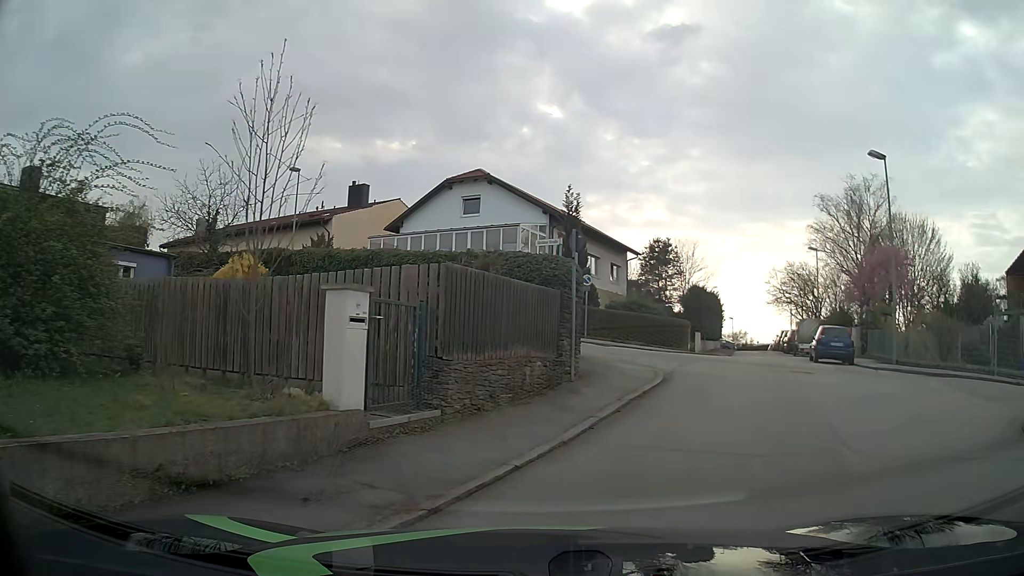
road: residential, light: Day
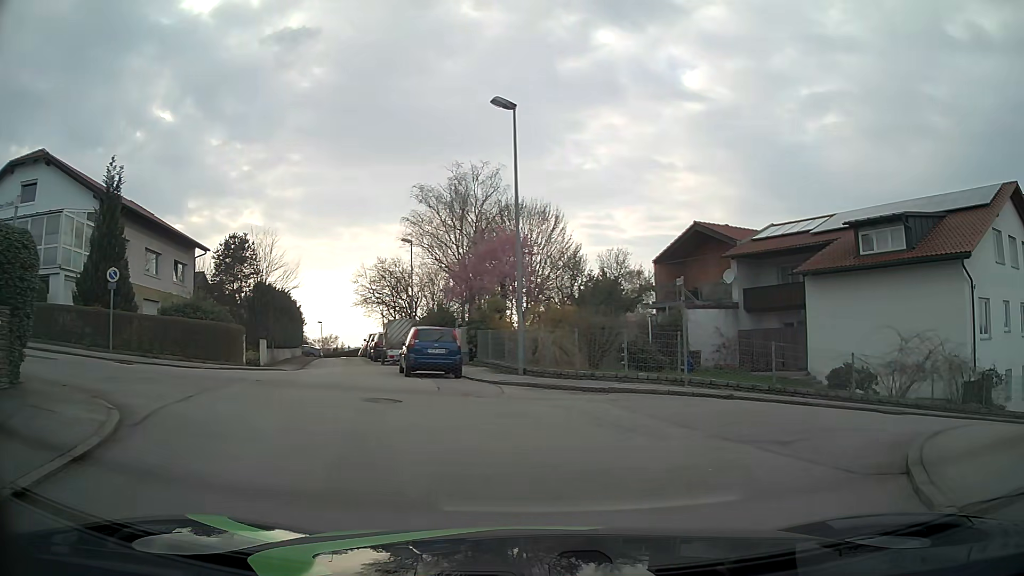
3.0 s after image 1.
(+2.0, +6.6) m; +36°
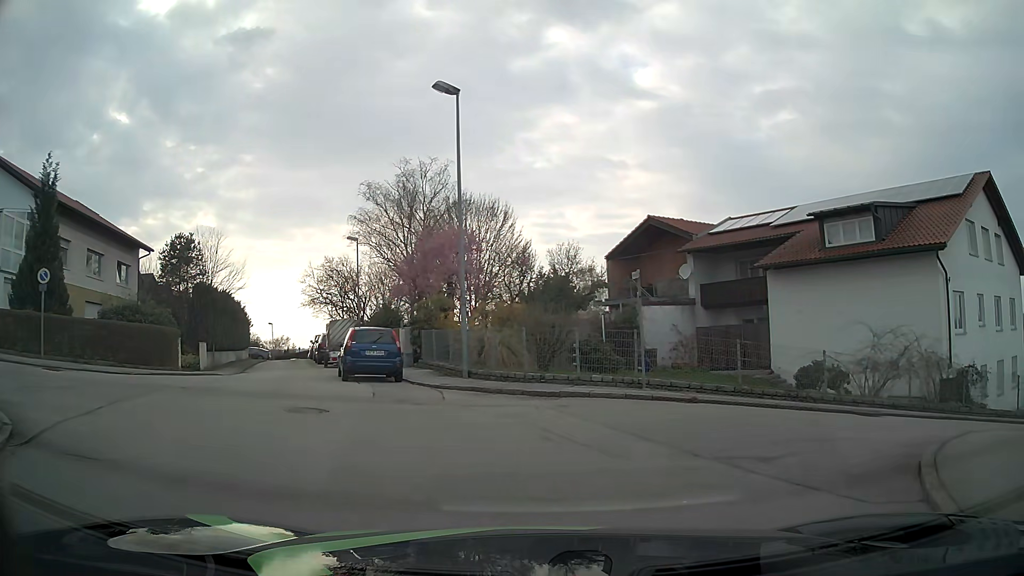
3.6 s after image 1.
(0.0, +1.3) m; +5°
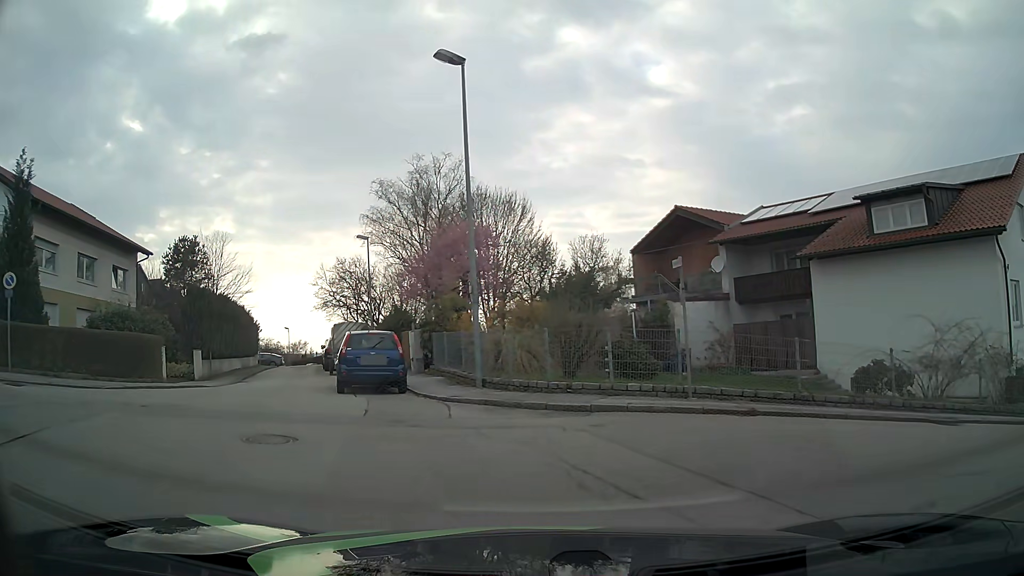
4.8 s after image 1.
(-0.1, +2.4) m; -2°
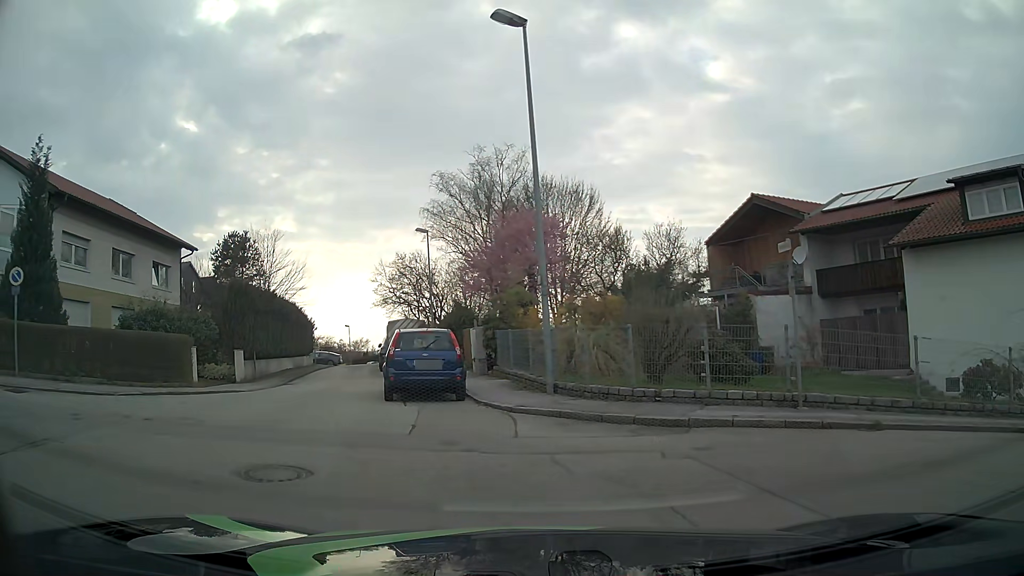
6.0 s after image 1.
(-0.2, +2.1) m; -6°
